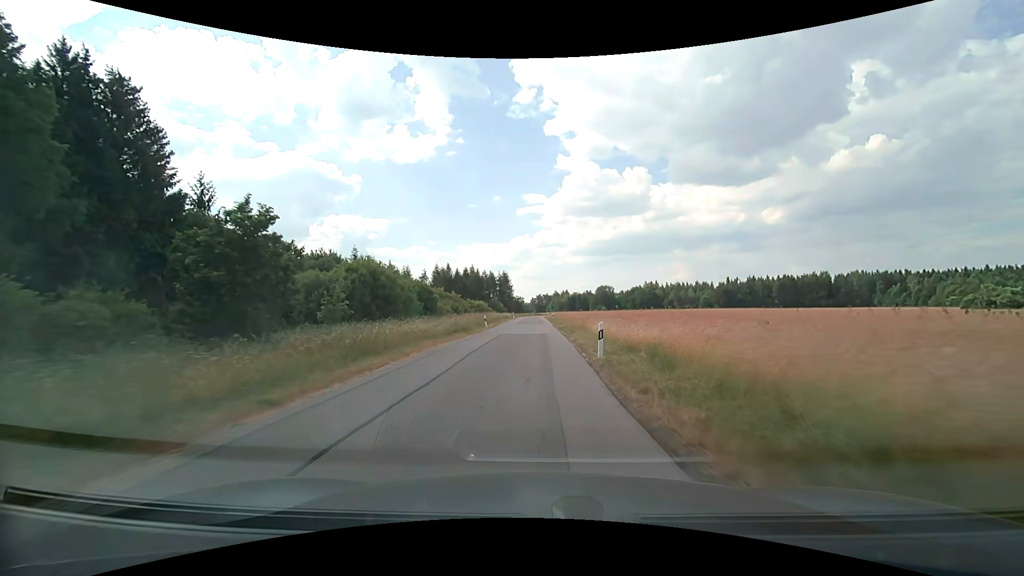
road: unclassified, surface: asphalt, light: Day
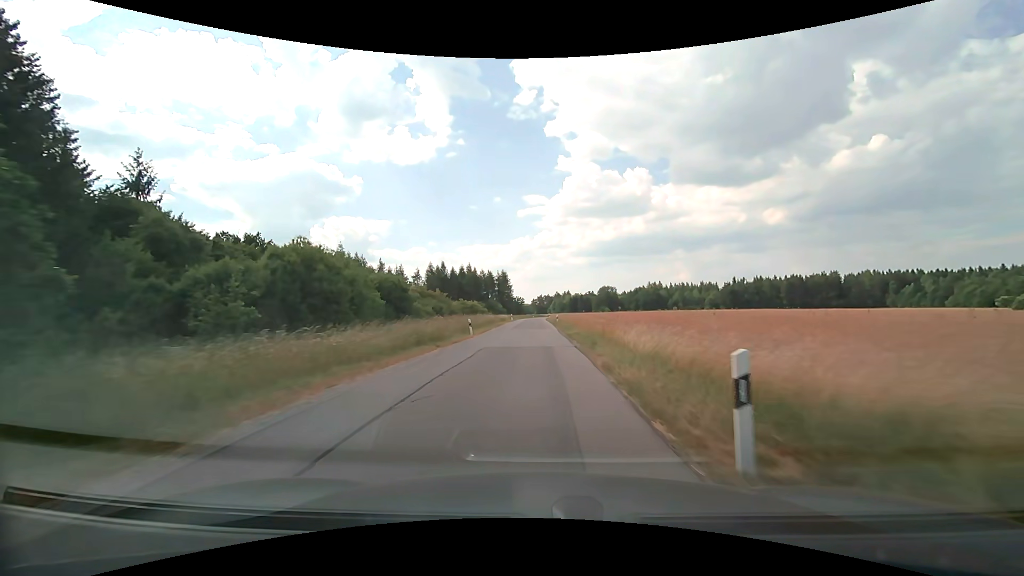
(0.0, +9.4) m; 0°
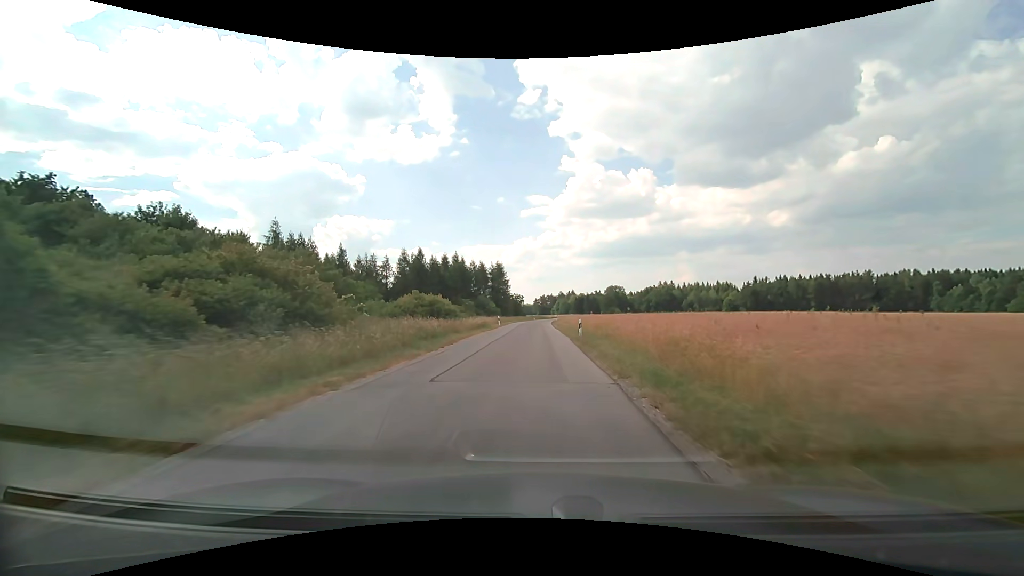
(+0.2, +28.7) m; 0°
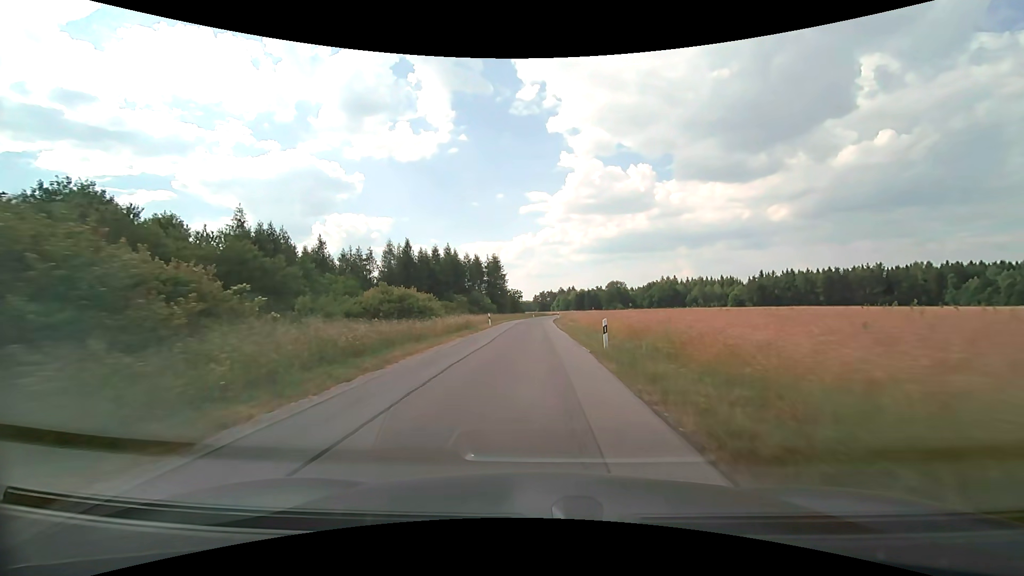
(0.0, +9.6) m; 0°
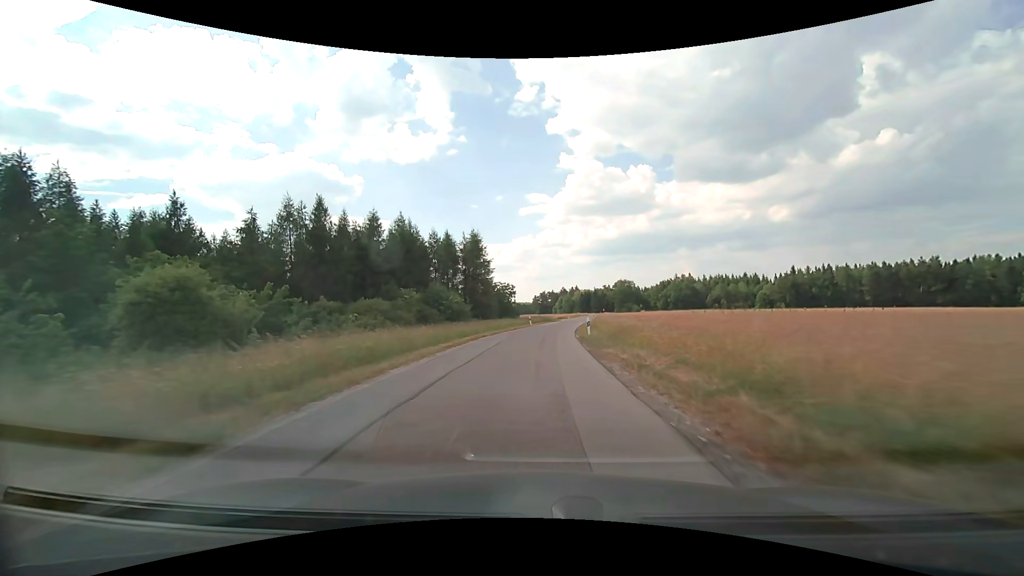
(-0.1, +38.5) m; 0°
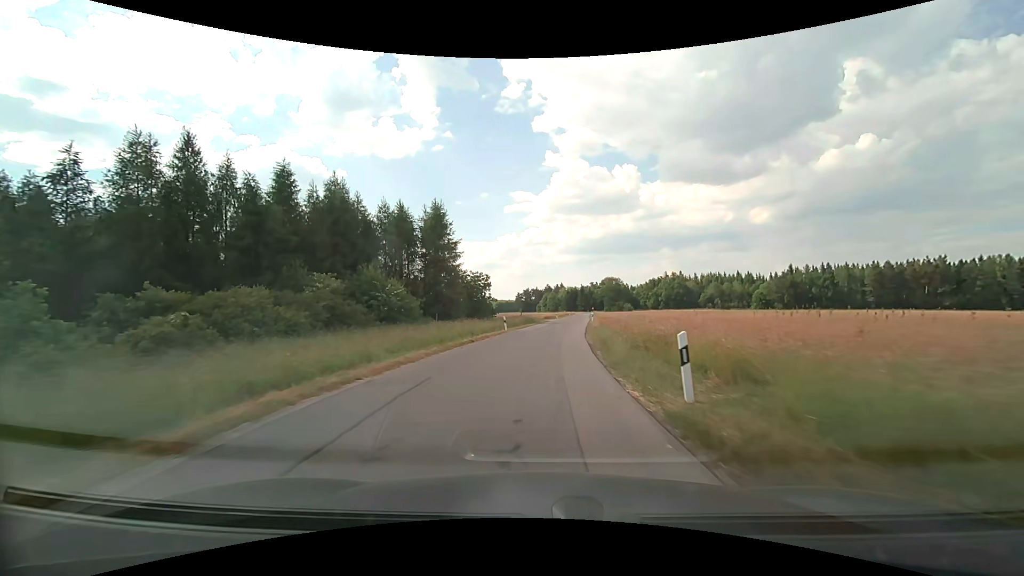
(+0.2, +19.3) m; +2°
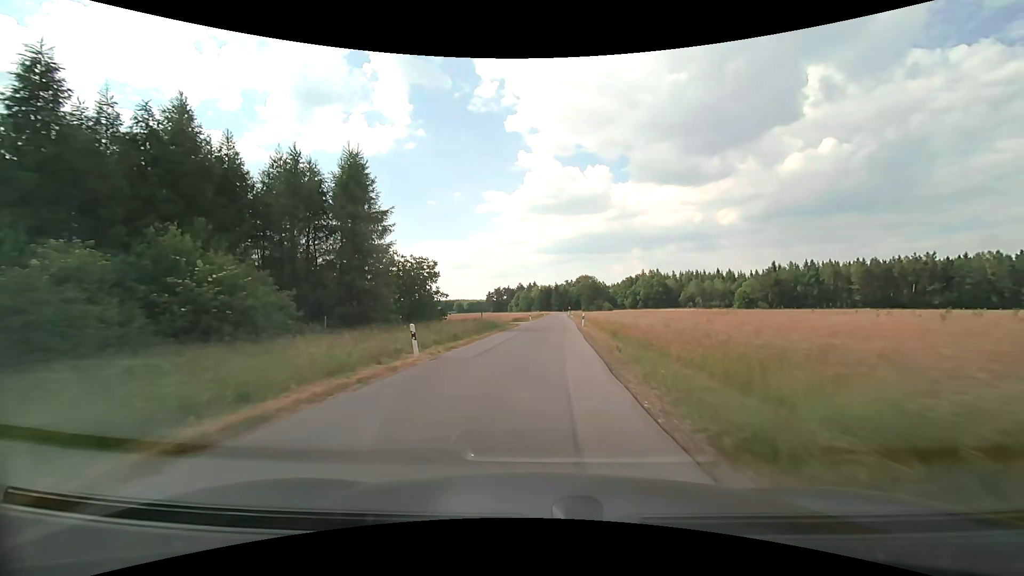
(+0.6, +19.3) m; +3°
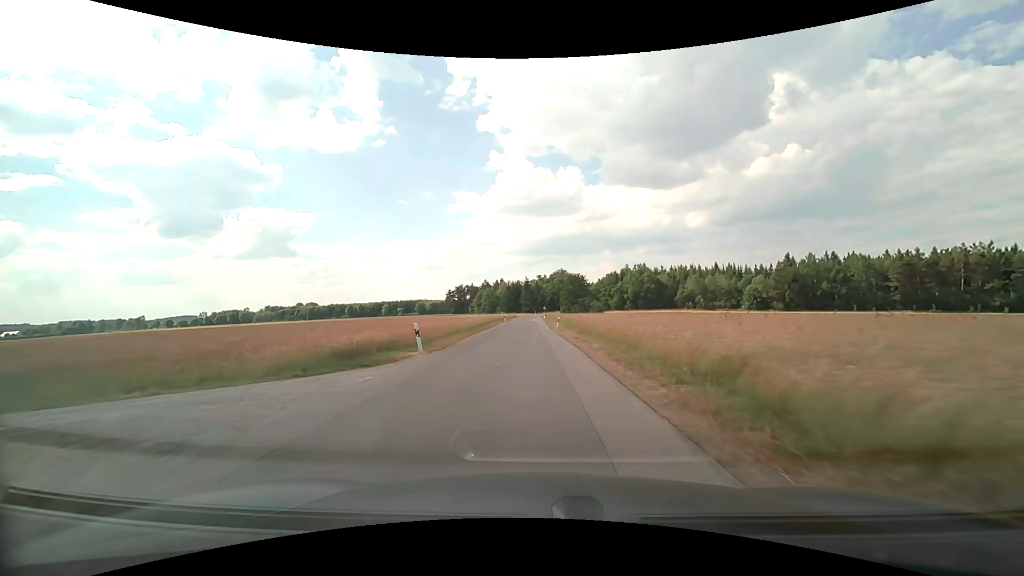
(+2.1, +48.7) m; +3°
(0, +10) (0, +20) (0, +30) (0, +40) (0, +50) (0, +60) (0, +70) (-1, +80) (-1, +90) (-1, +100) m
